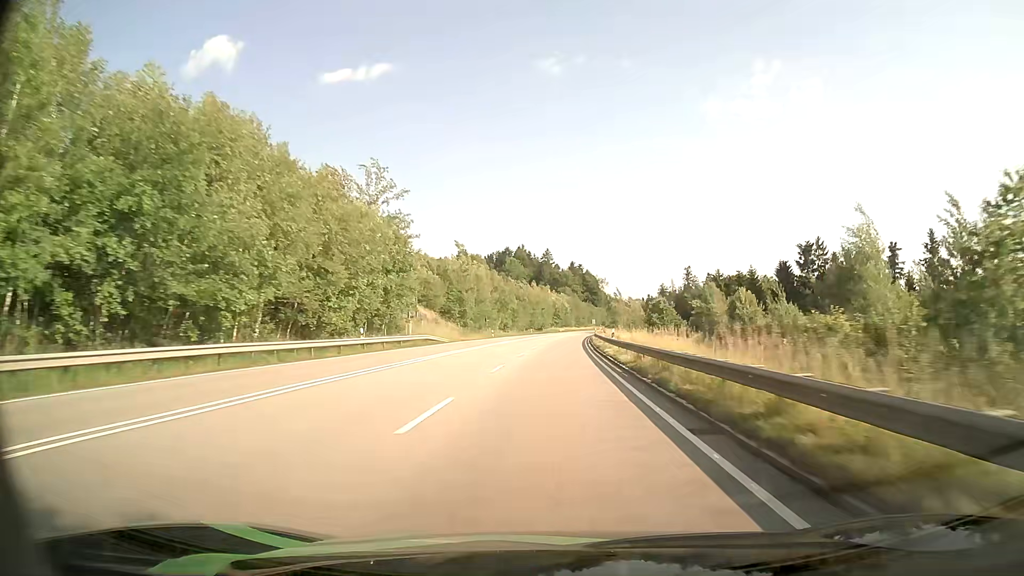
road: primary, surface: asphalt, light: Day
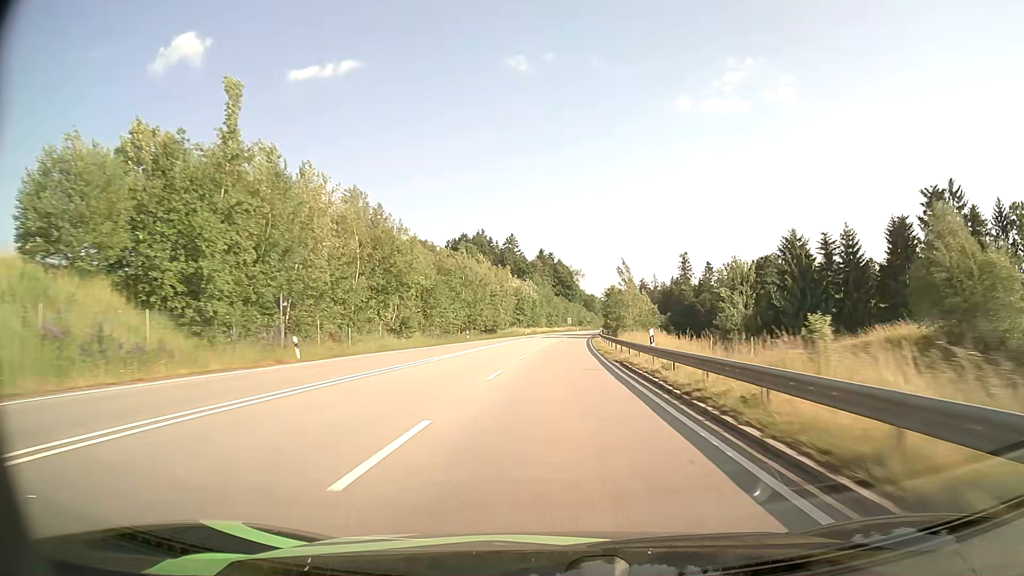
(+1.5, +62.9) m; +3°
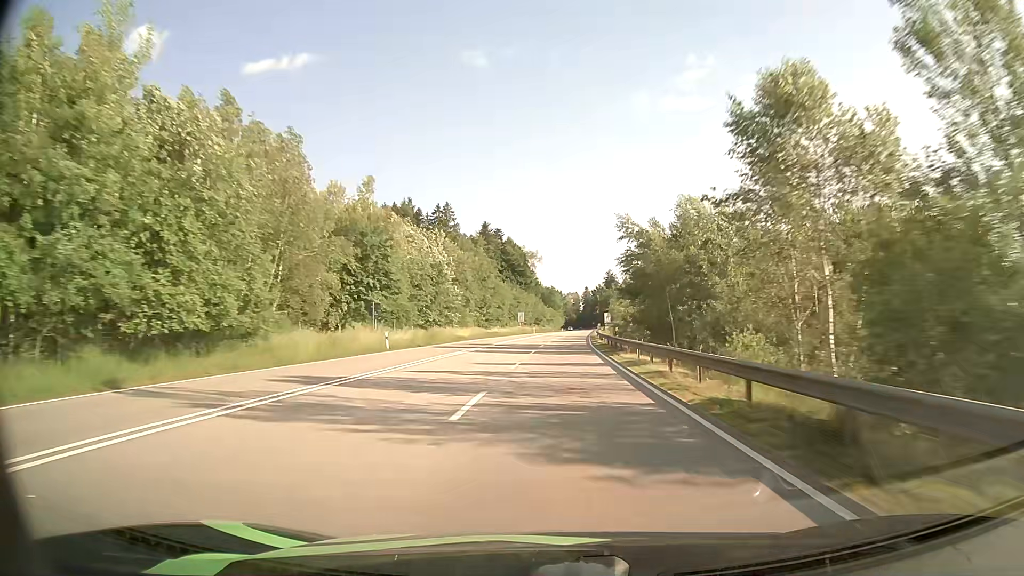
(+2.6, +78.9) m; +4°
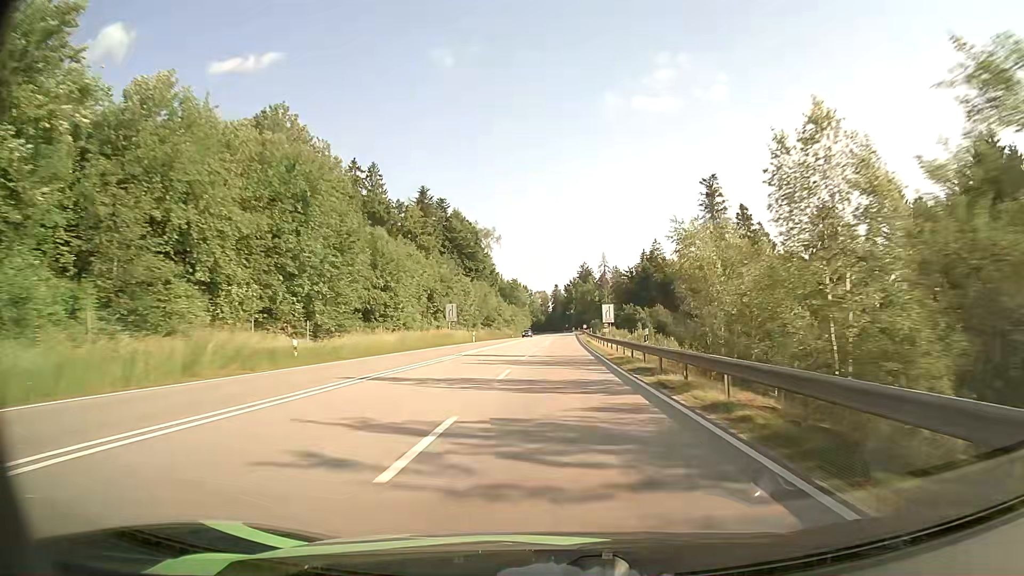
(+1.6, +63.2) m; +3°
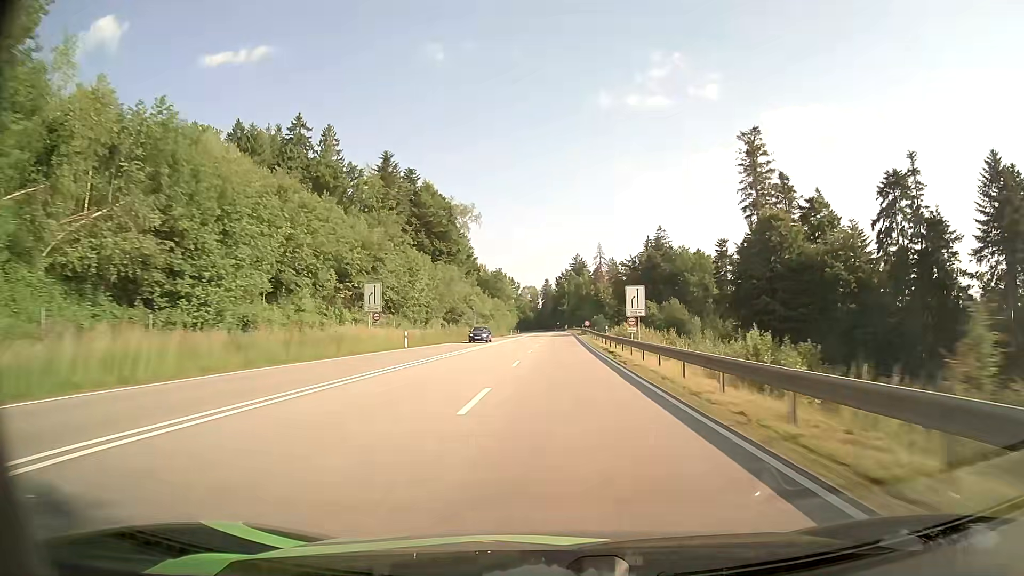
(+0.2, +31.4) m; +1°
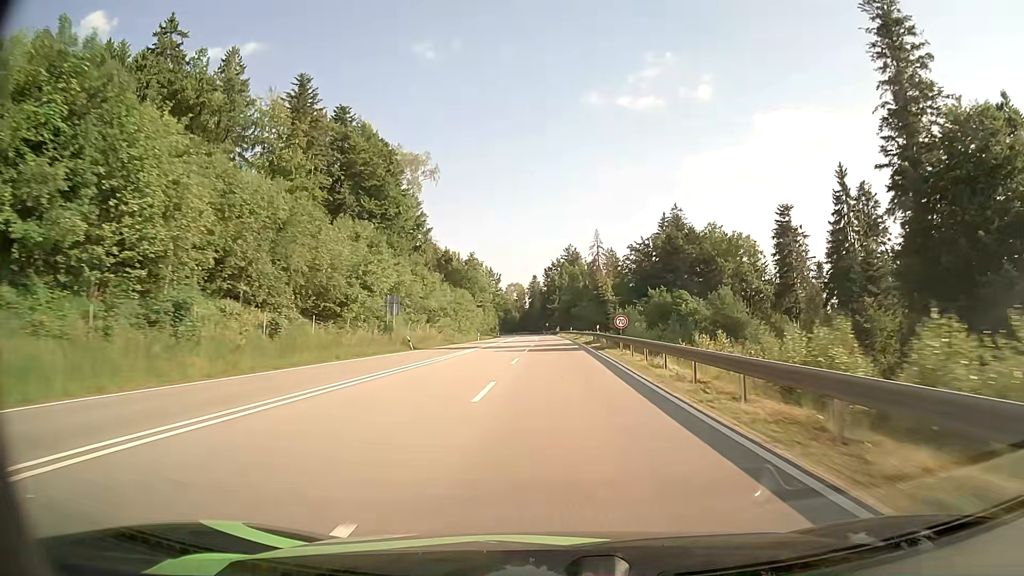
(+0.4, +45.7) m; +1°
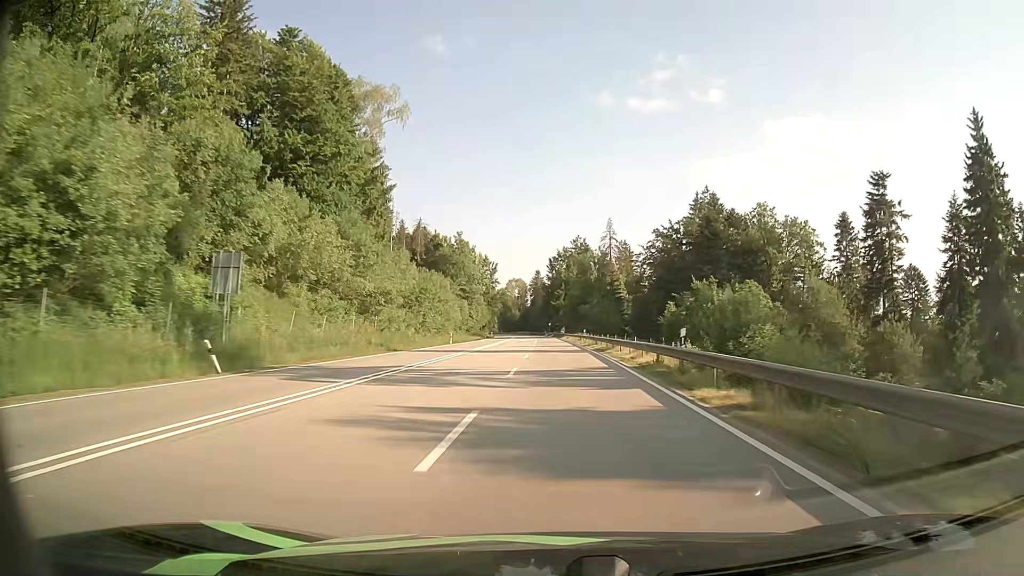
(-0.1, +29.3) m; 0°
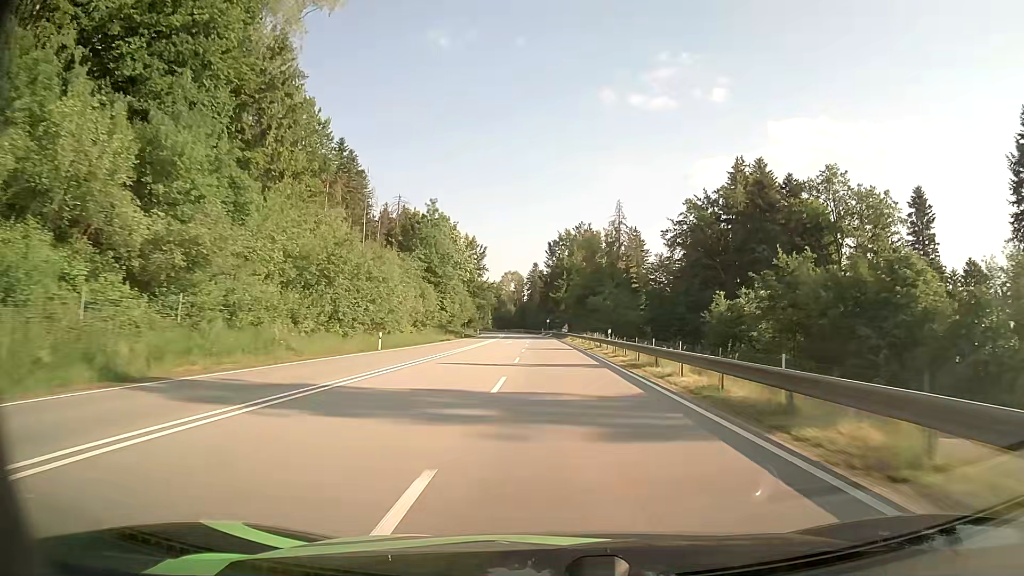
(+0.1, +28.3) m; 0°
(0, +10) (0, +20) (0, +30) (0, +40) (0, +50) (0, +60) (-1, +70) (-1, +80) (-1, +90) (-2, +100) m
